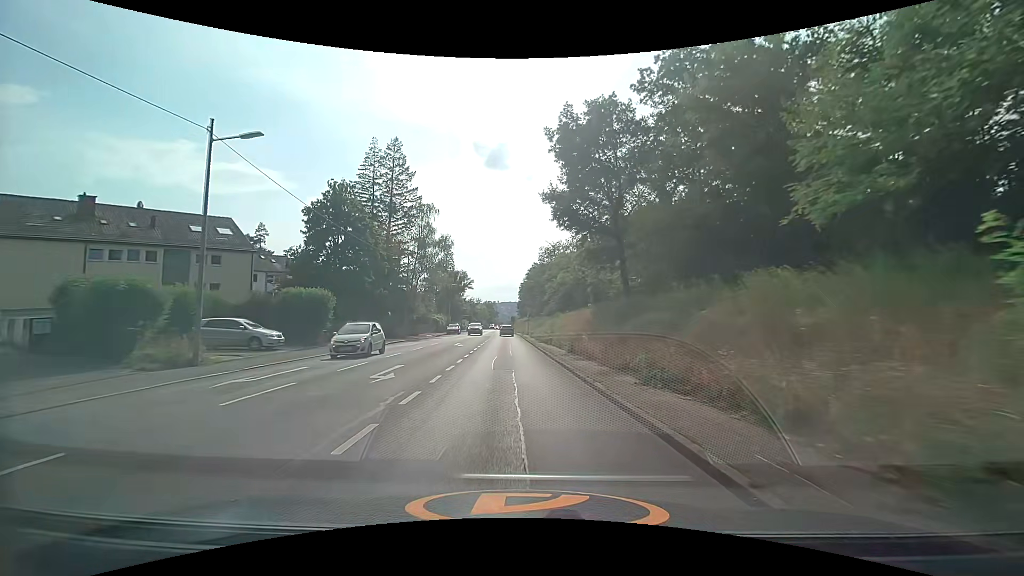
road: secondary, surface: asphalt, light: Day
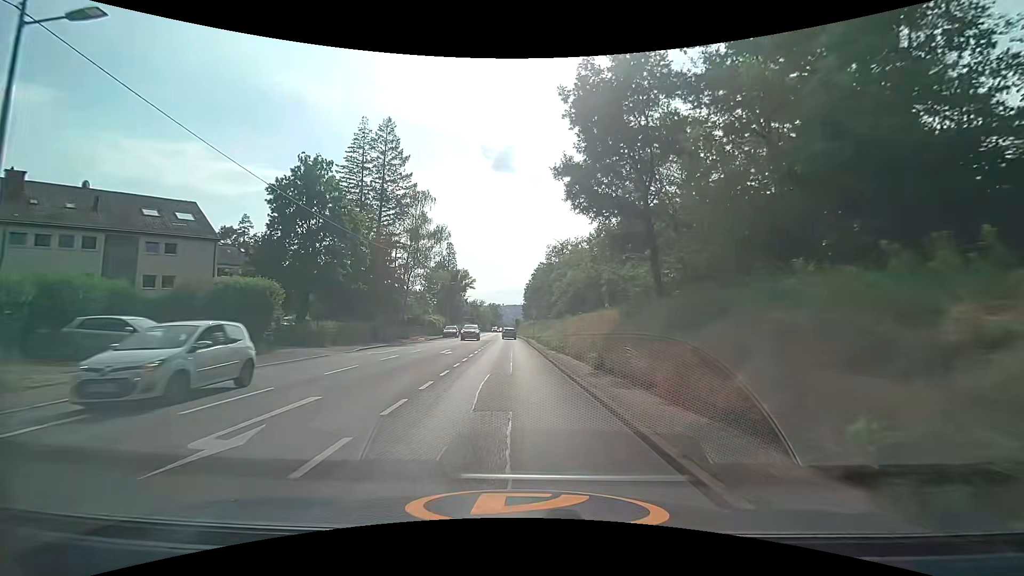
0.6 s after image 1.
(-0.1, +7.0) m; -1°
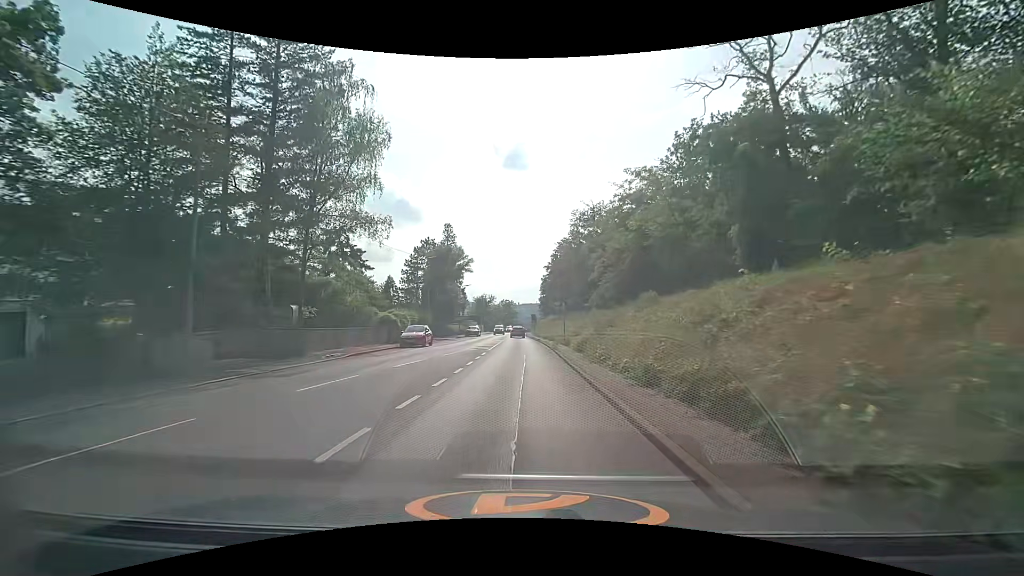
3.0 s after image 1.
(-0.5, +27.3) m; -2°
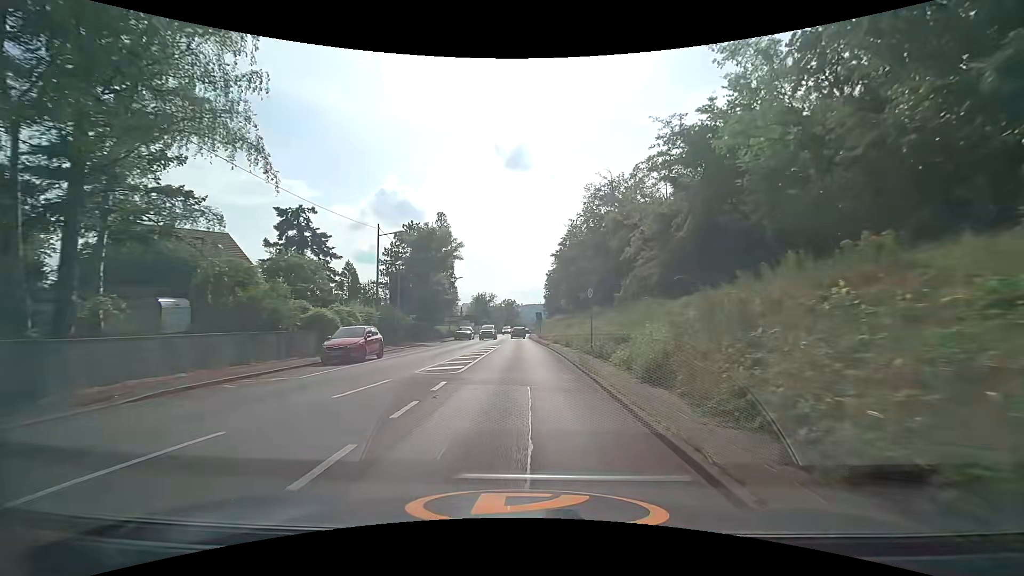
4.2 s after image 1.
(0.0, +13.2) m; 0°
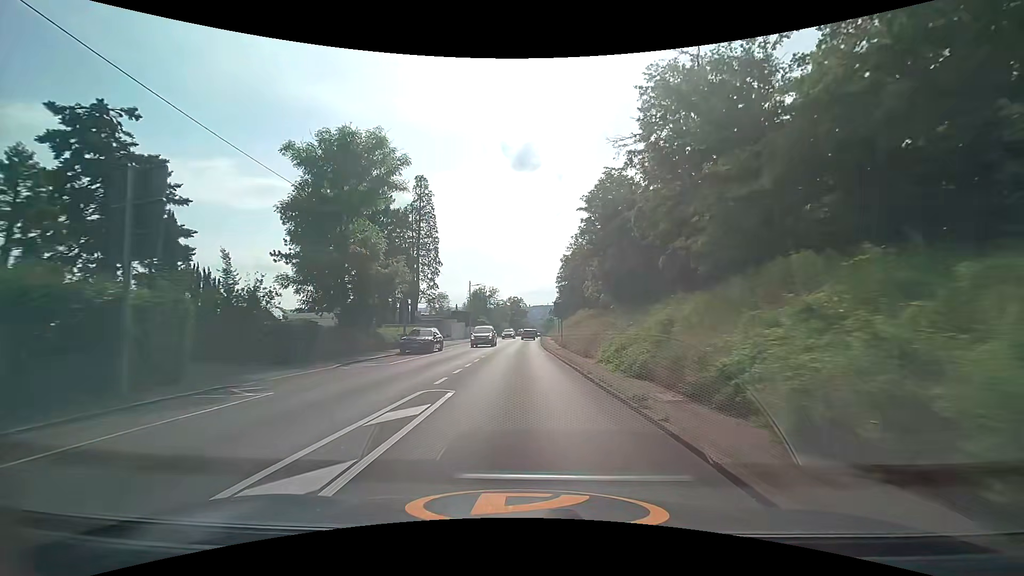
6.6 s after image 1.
(-0.2, +26.9) m; -1°
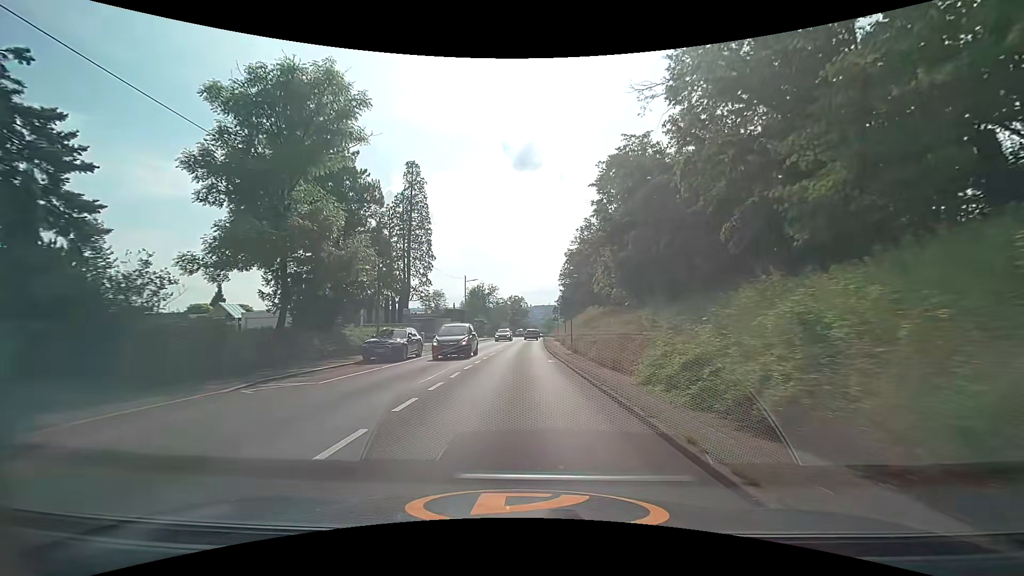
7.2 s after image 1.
(0.0, +6.9) m; 0°
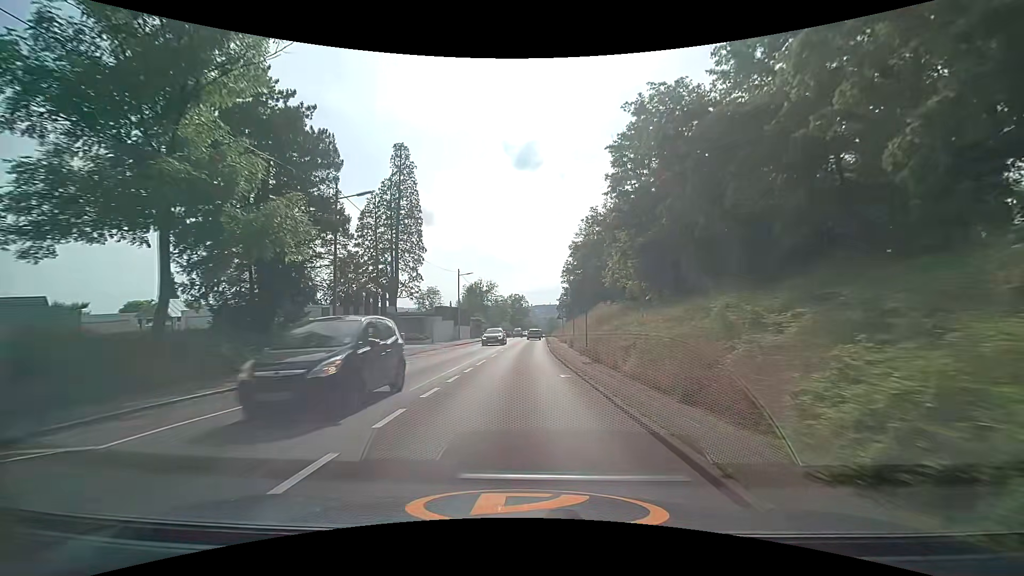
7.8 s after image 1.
(0.0, +7.0) m; 0°
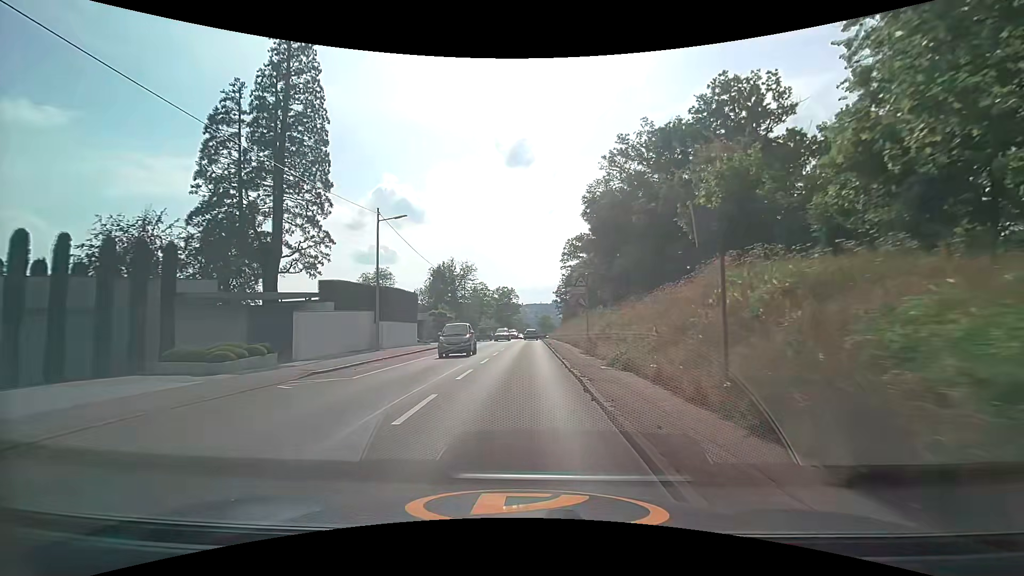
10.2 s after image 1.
(+0.3, +28.8) m; +2°
(0, +10) (0, +20) (0, +30) (0, +40) (0, +50) (0, +60) (0, +70) (0, +80) (0, +90) (+1, +100) m
